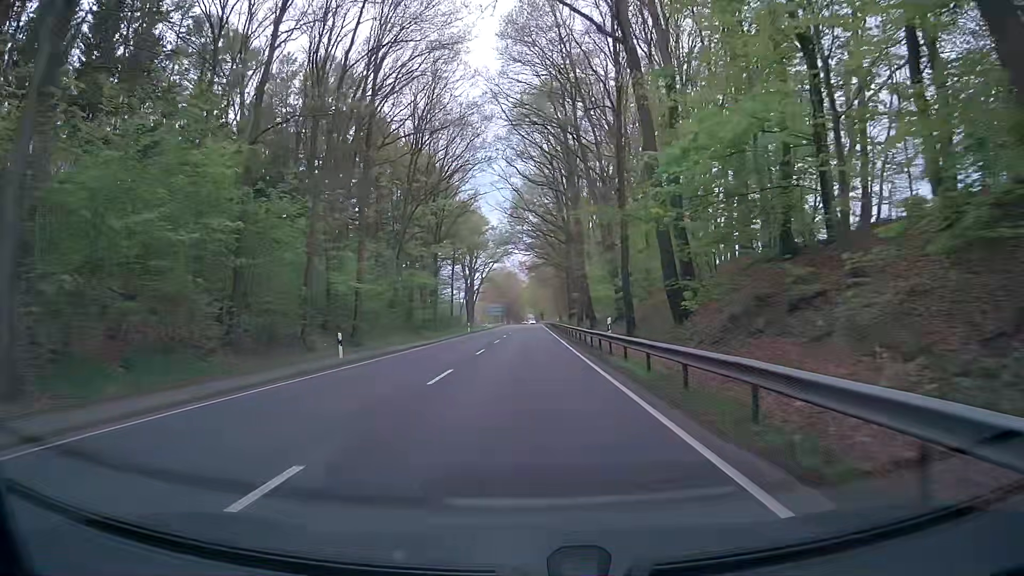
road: primary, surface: asphalt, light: Day
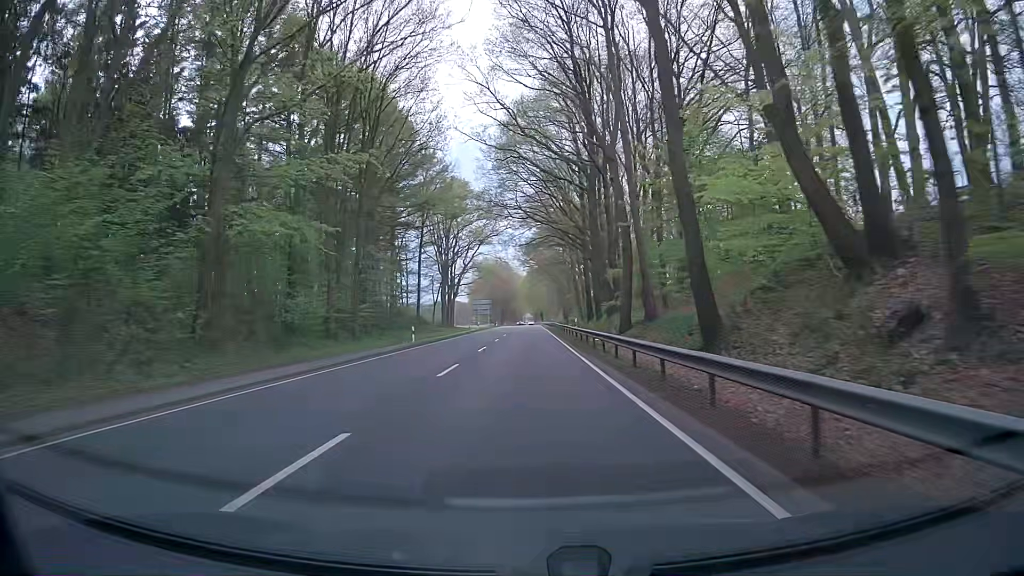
(-0.2, +34.4) m; -1°
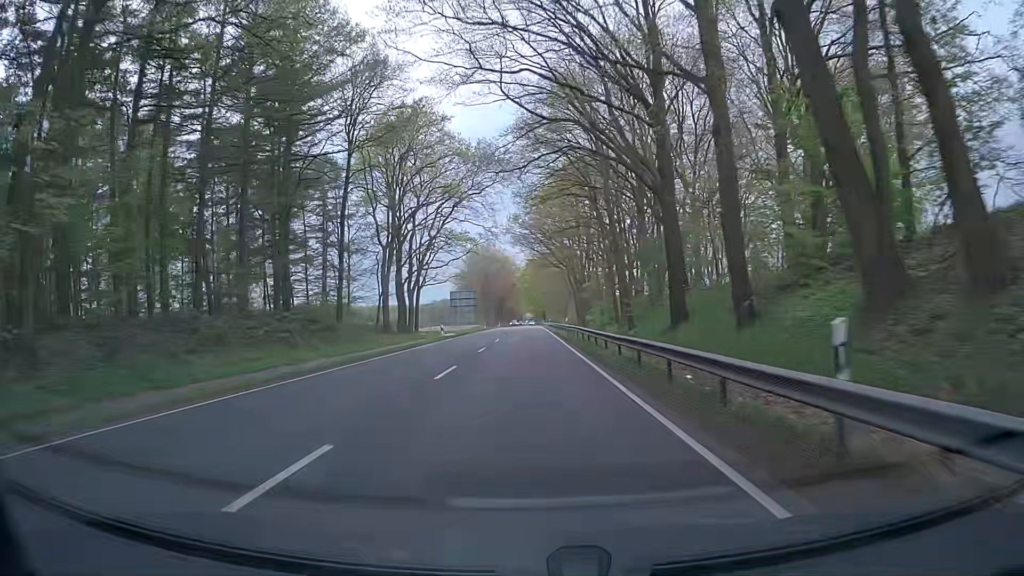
(+0.3, +37.0) m; 0°
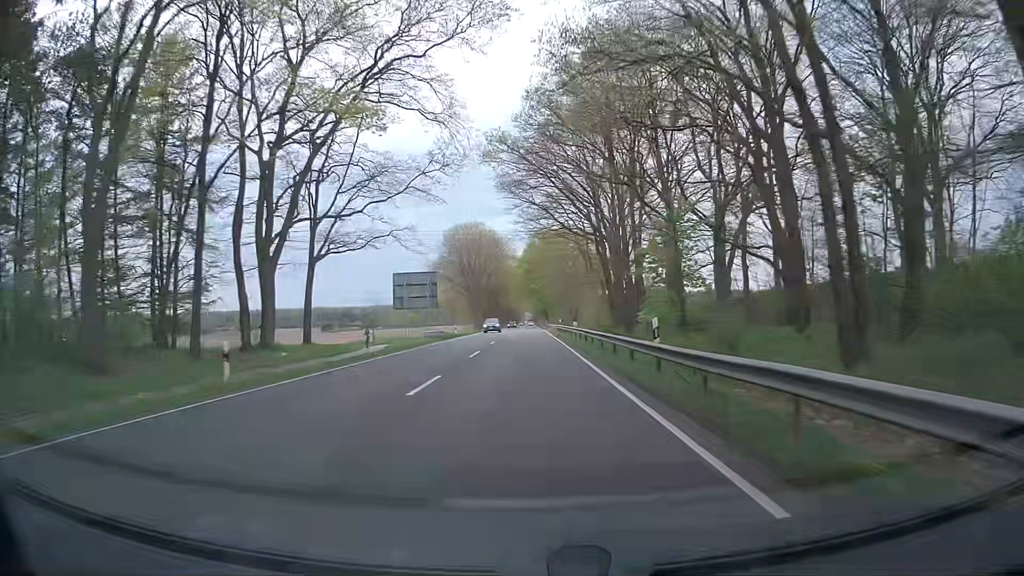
(+0.4, +39.4) m; 0°
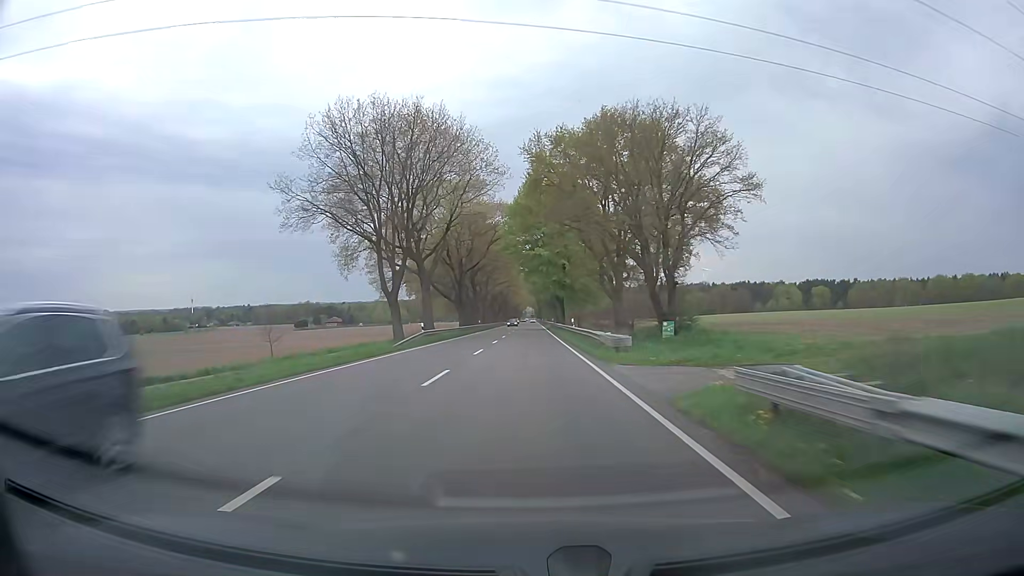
(+0.6, +70.9) m; 0°
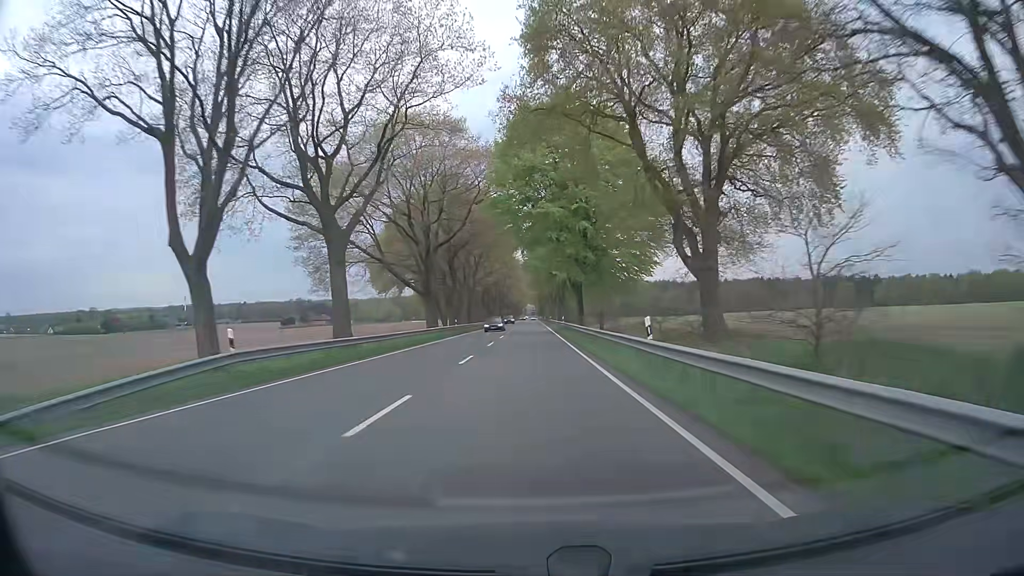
(0.0, +30.0) m; 0°
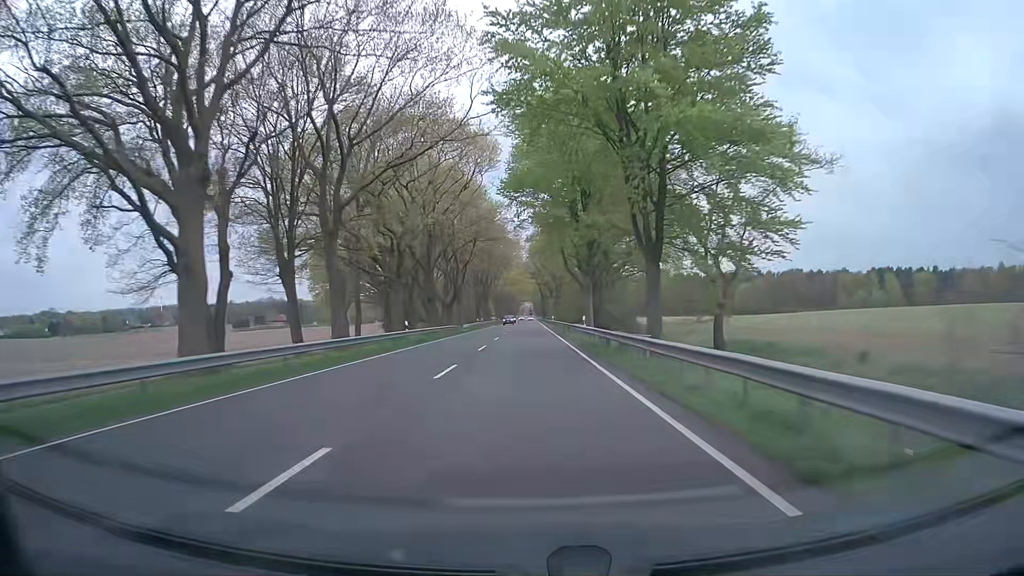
(+0.2, +76.8) m; 0°
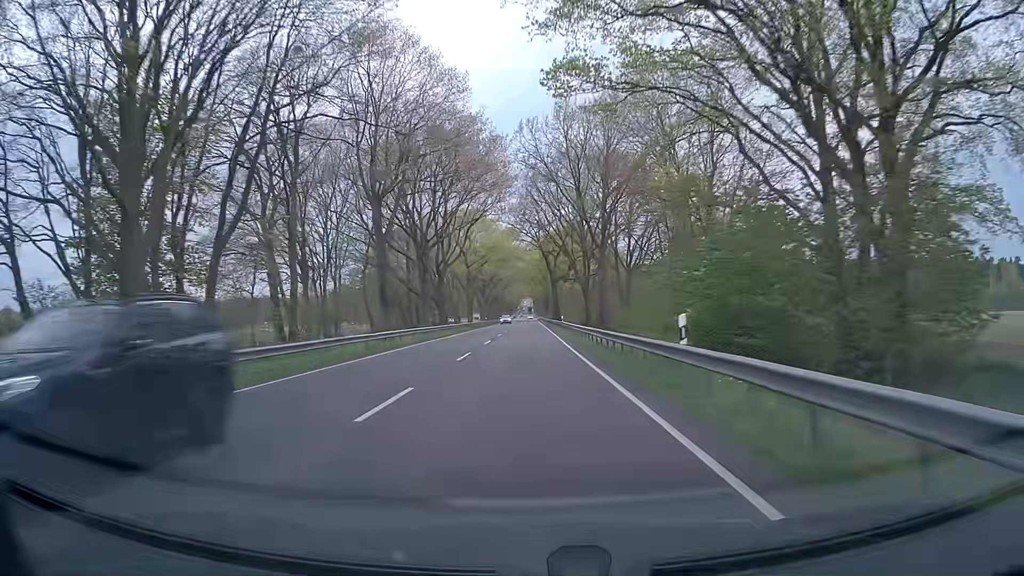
(+0.2, +78.1) m; 0°
(0, +10) (0, +20) (0, +30) (0, +40) (0, +50) (0, +60) (0, +70) (0, +80) (0, +90) (0, +100) m
